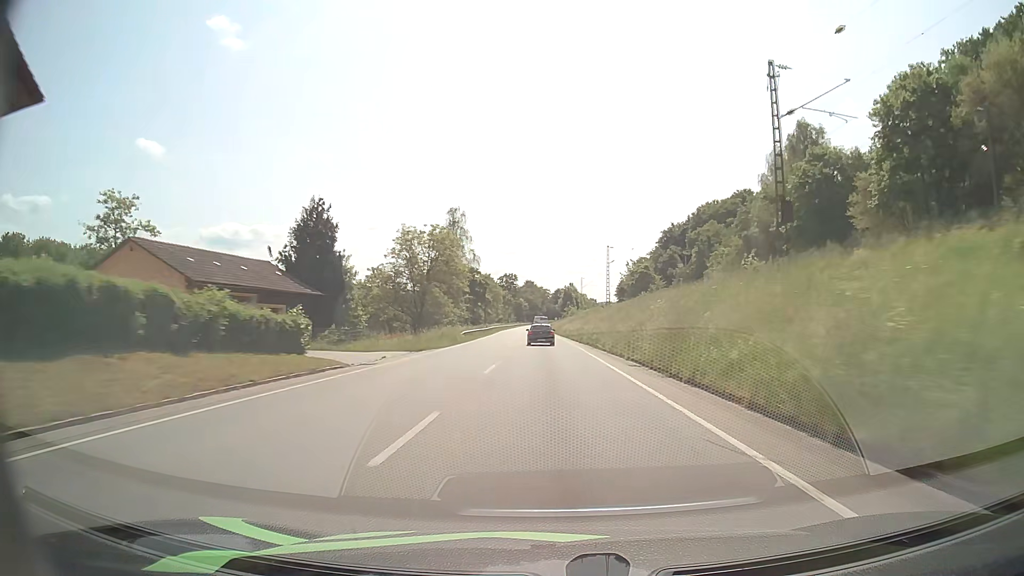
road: primary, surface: asphalt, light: Day
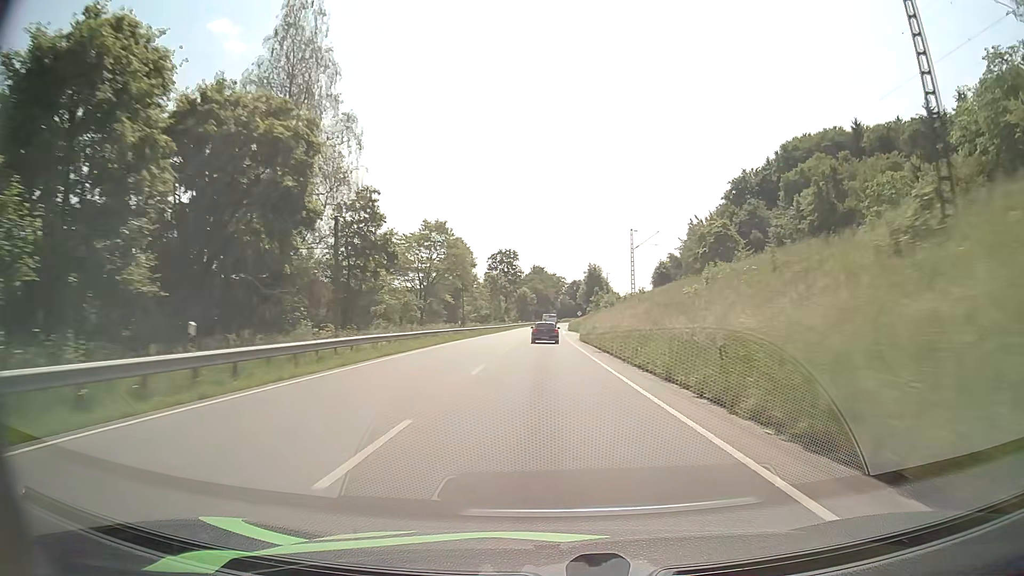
(-0.8, +74.5) m; -1°
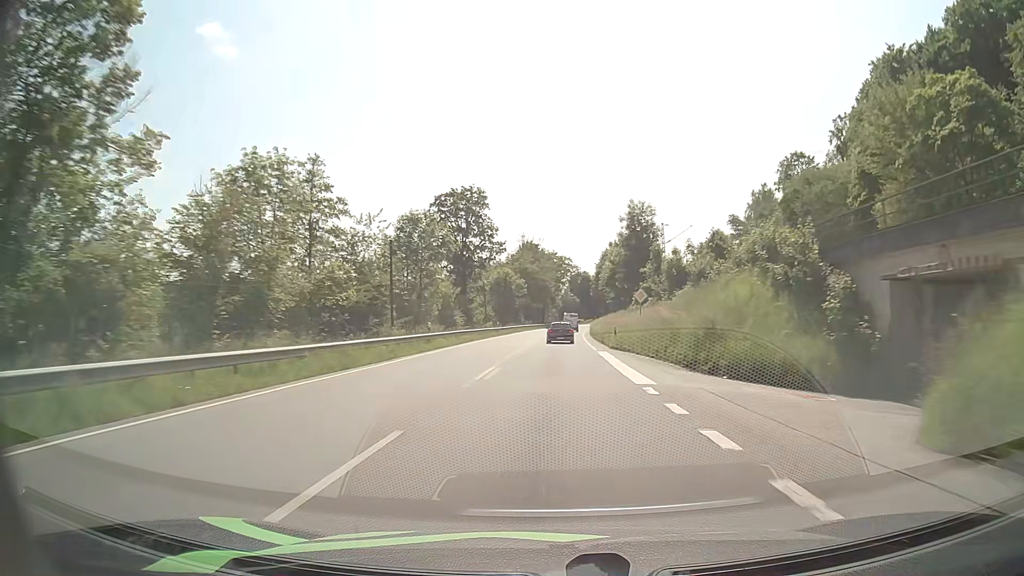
(-0.3, +74.5) m; 0°
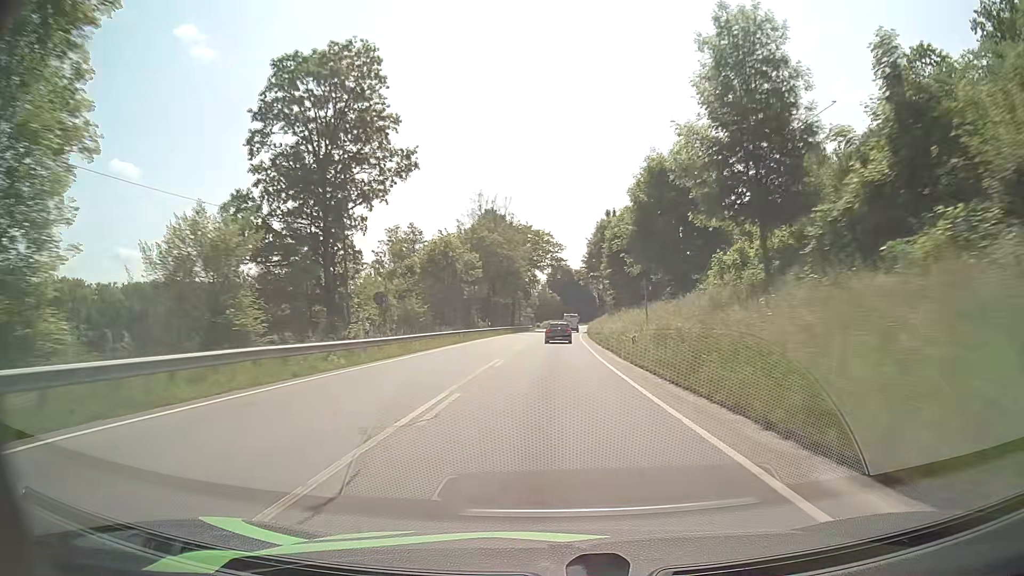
(+0.6, +44.6) m; +2°
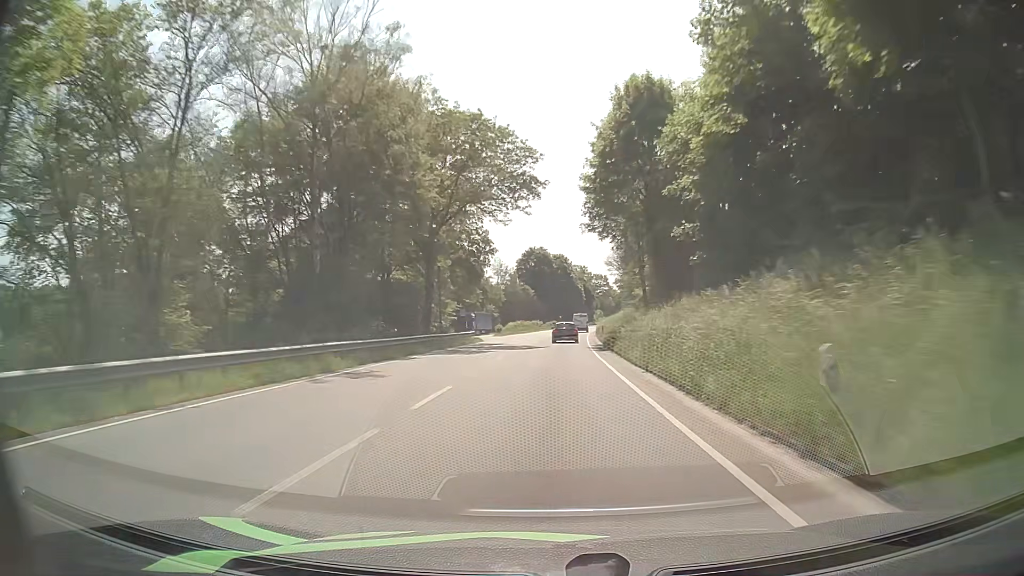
(+1.2, +59.4) m; +2°
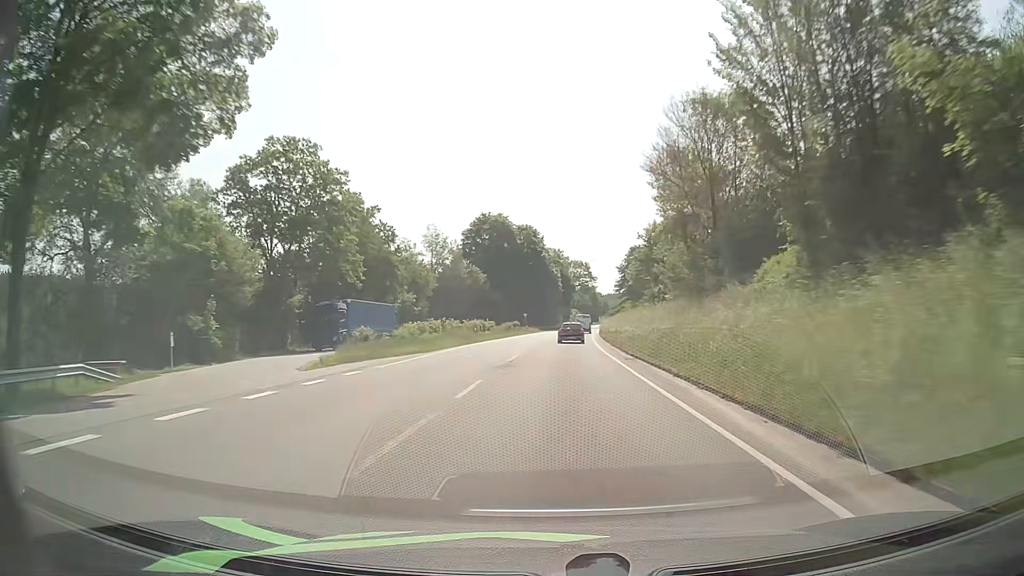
(+1.4, +59.6) m; +3°
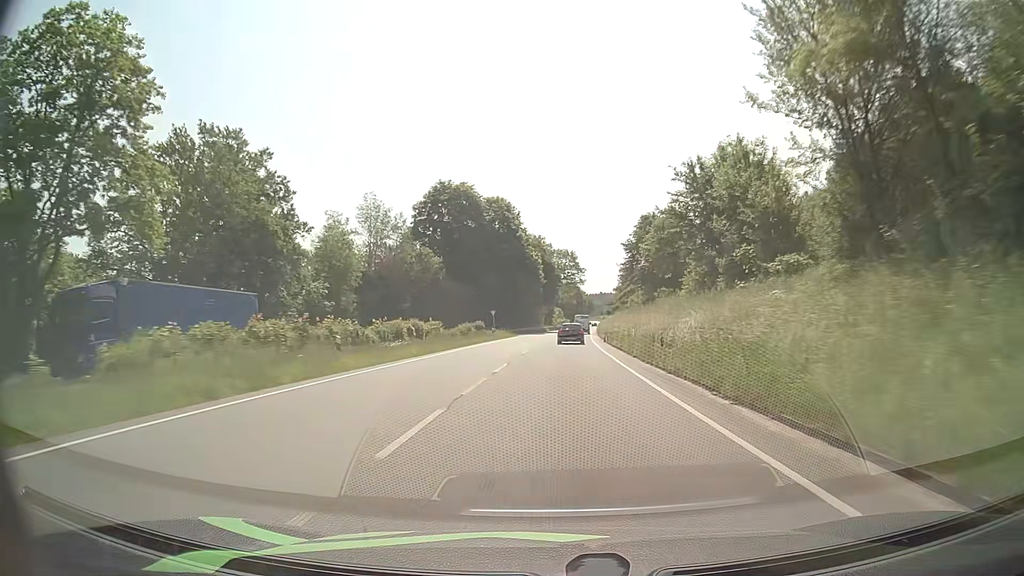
(+0.5, +29.8) m; +2°
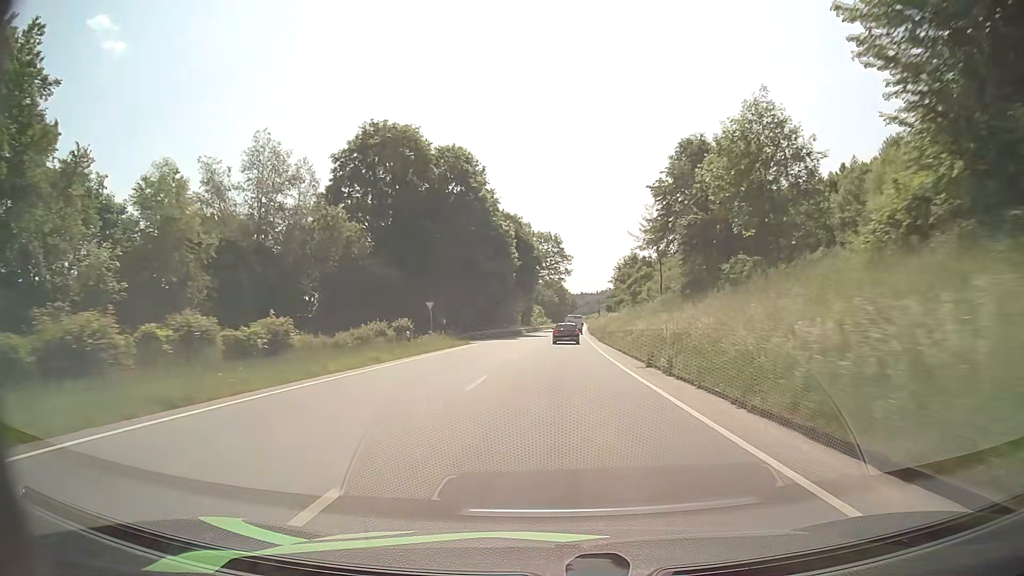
(+0.1, +29.7) m; +1°
(0, +10) (0, +20) (0, +30) (+1, +40) (+1, +50) (+2, +60) (+2, +70) (+3, +80) (+3, +90) (+4, +100) m
